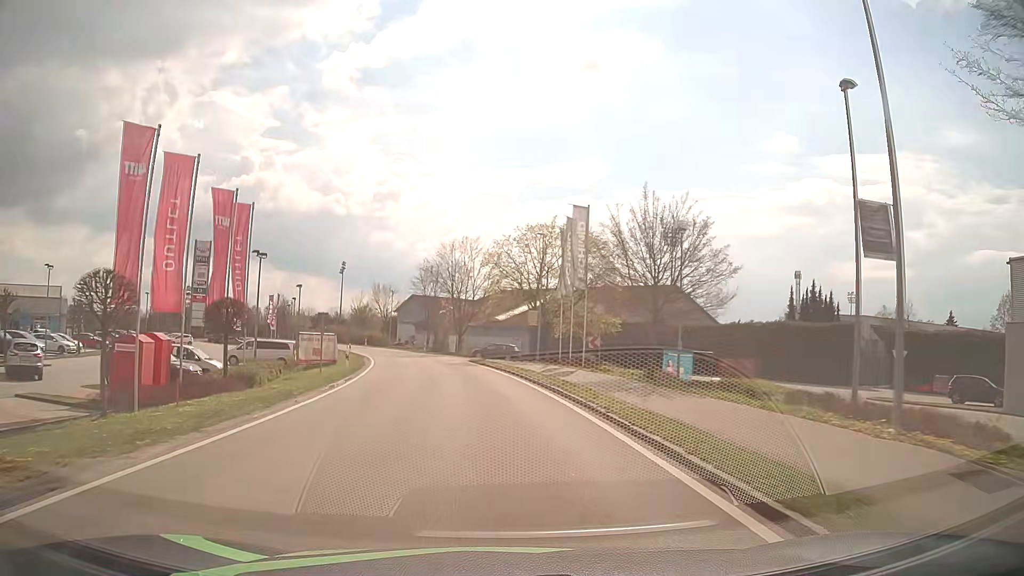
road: tertiary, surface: asphalt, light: Day
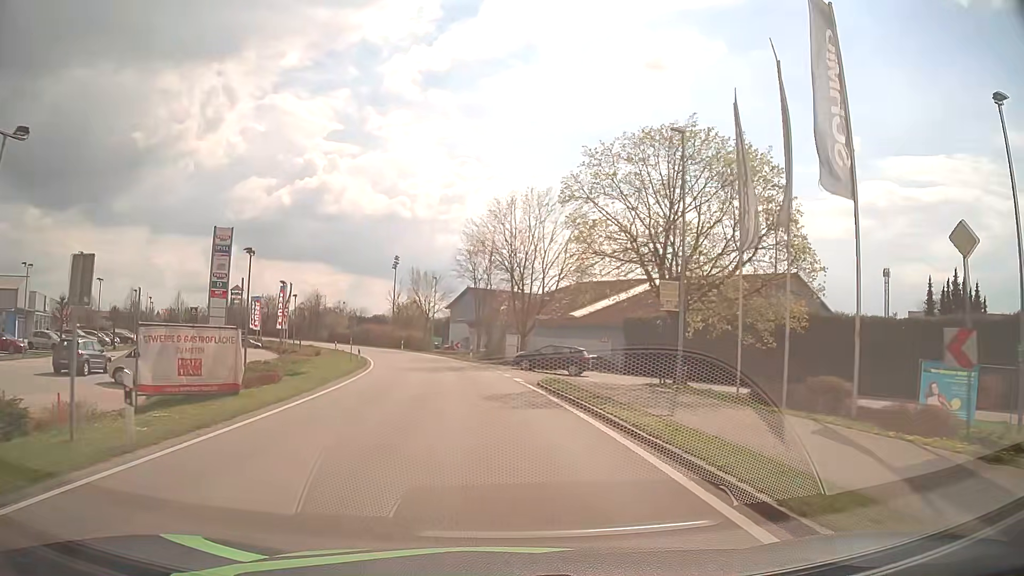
(-1.2, +21.9) m; -6°
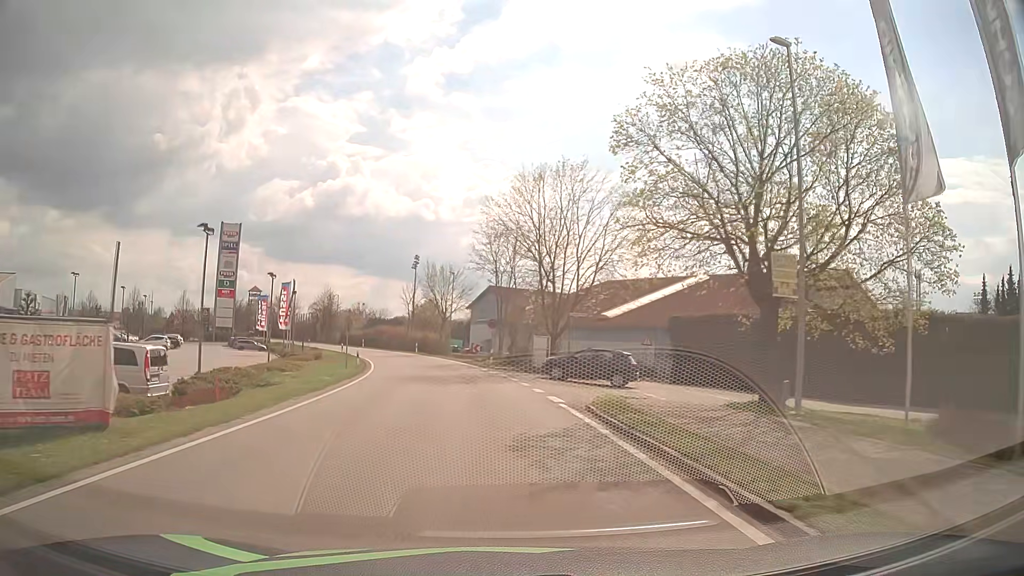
(-0.1, +7.2) m; -2°
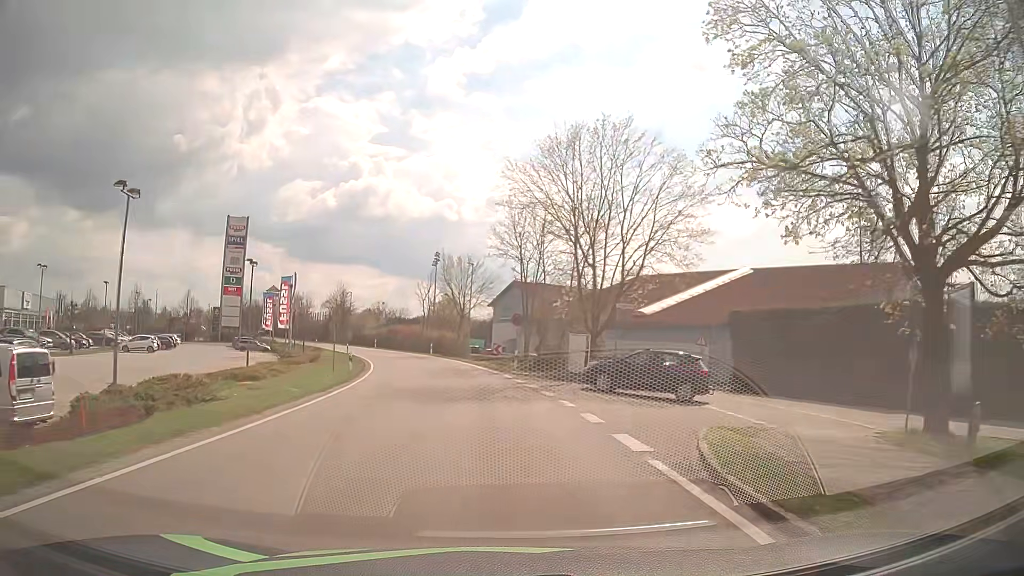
(-0.1, +7.2) m; -2°
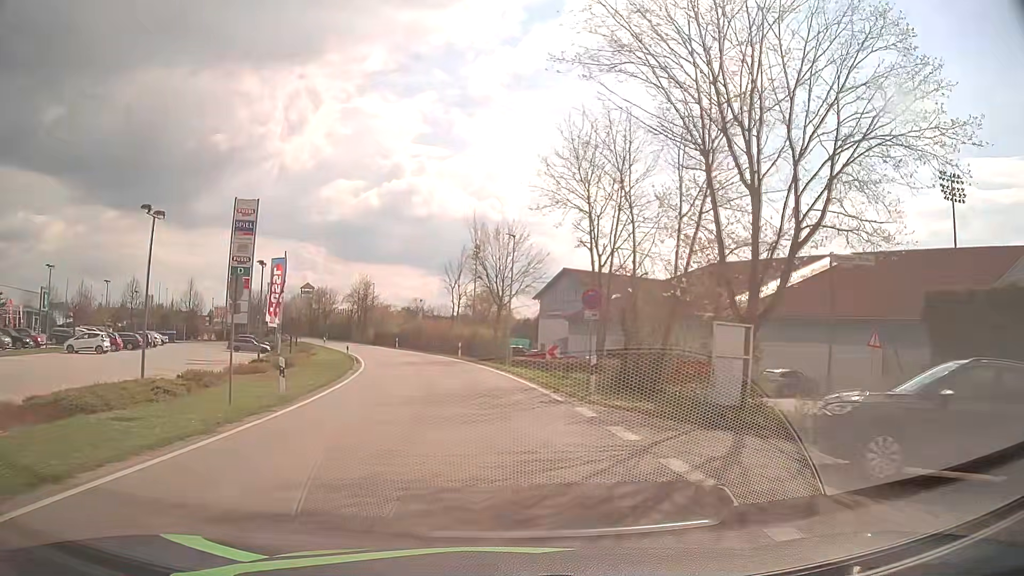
(-0.5, +14.5) m; -3°
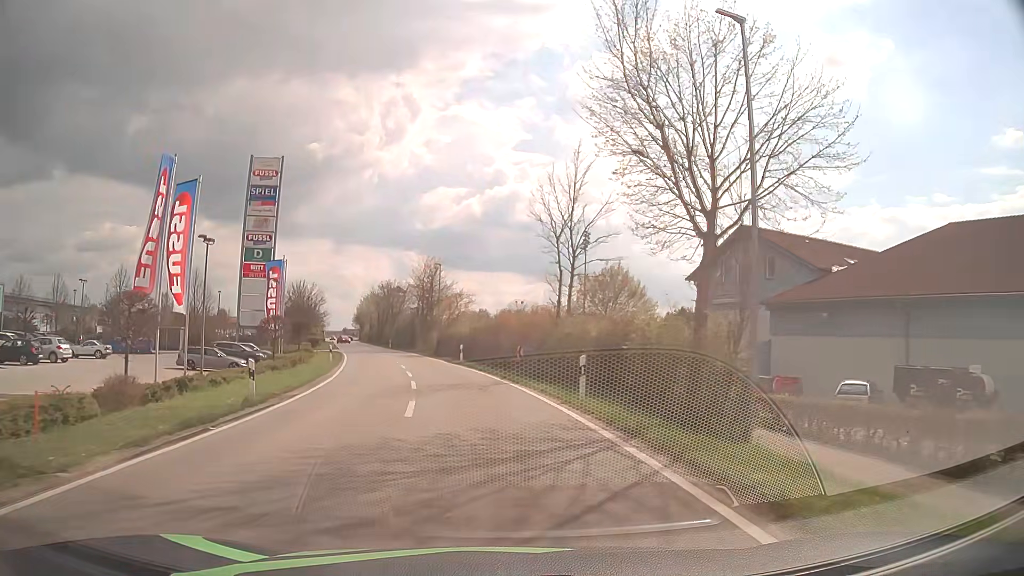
(-2.1, +29.2) m; -9°
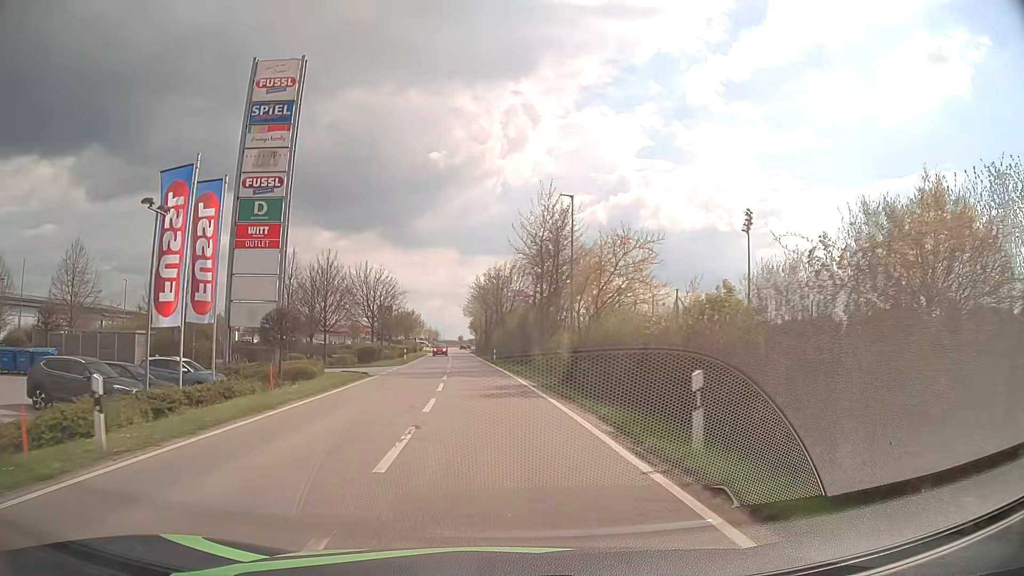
(-3.0, +30.2) m; -11°
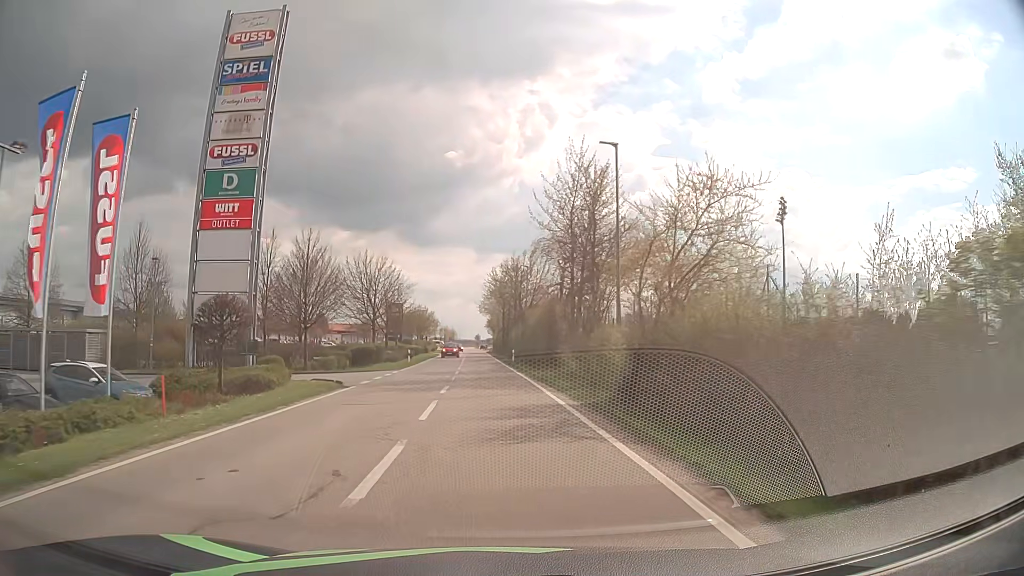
(-0.1, +7.8) m; -2°
(0, +10) (0, +20) (-1, +30) (-1, +40) (-2, +50) (-2, +60) (-3, +70) (-4, +80) (-4, +90) (-5, +100) m
